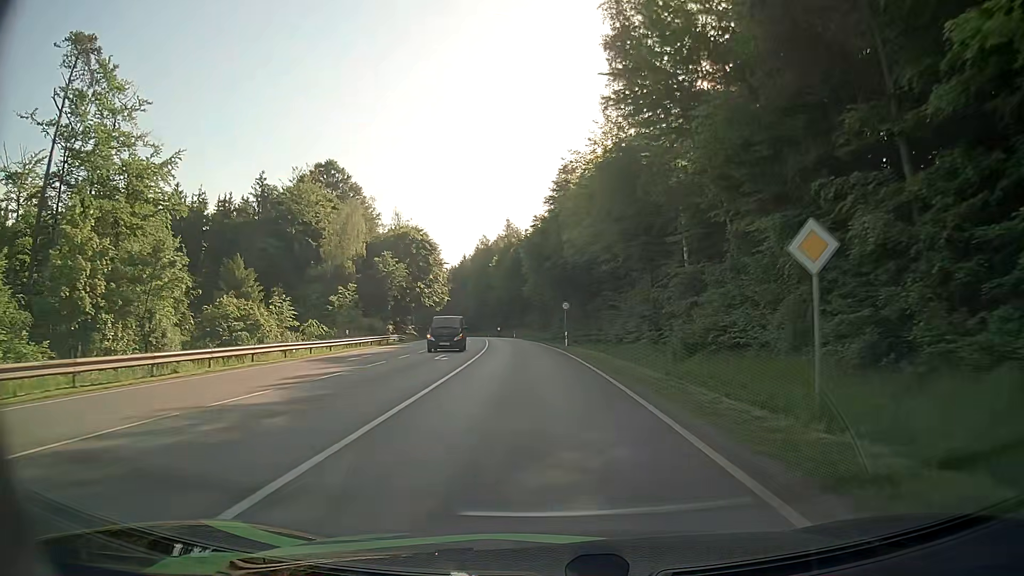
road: secondary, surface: asphalt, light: Day
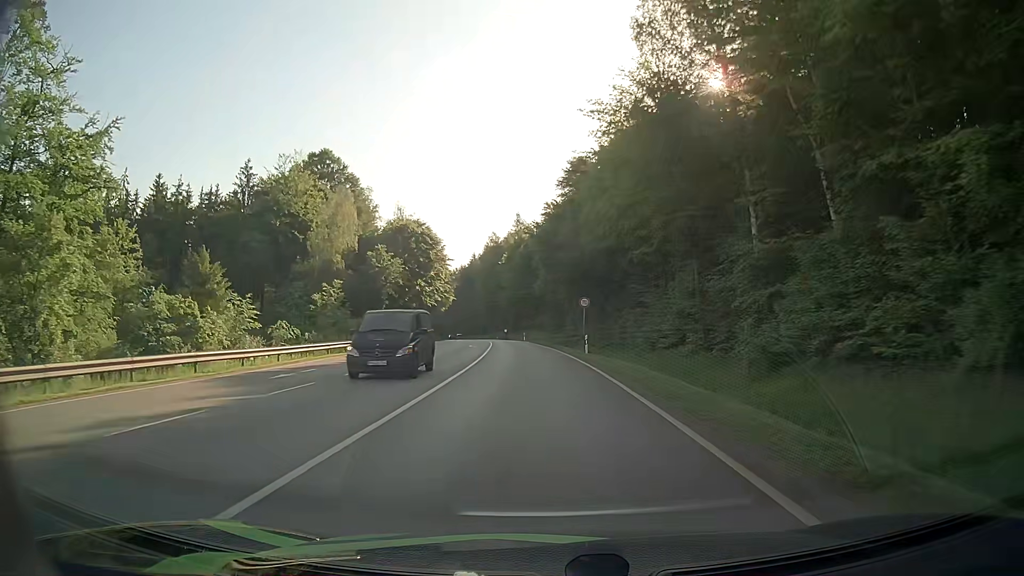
(-0.1, +9.4) m; -1°
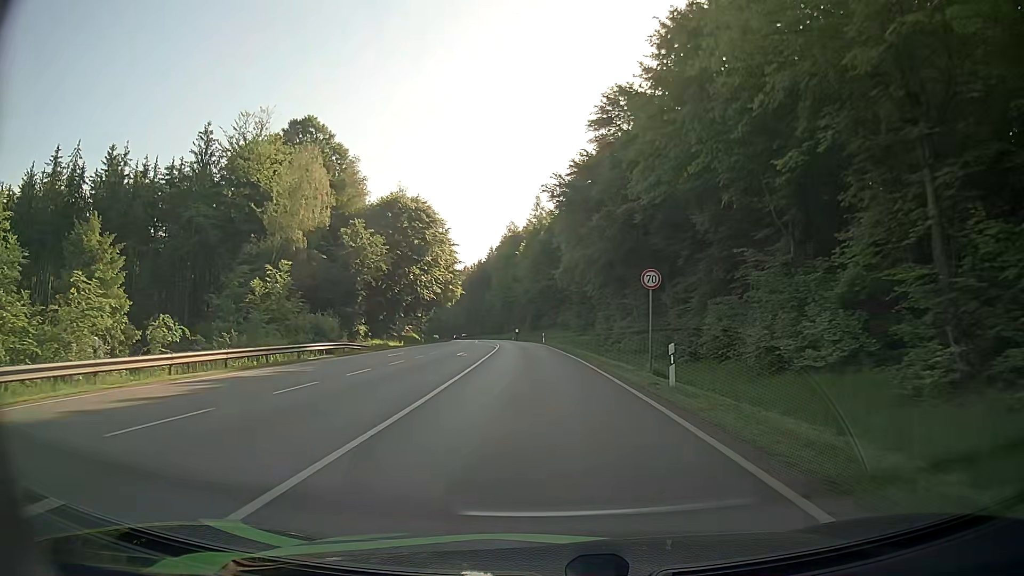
(-0.3, +18.4) m; -2°
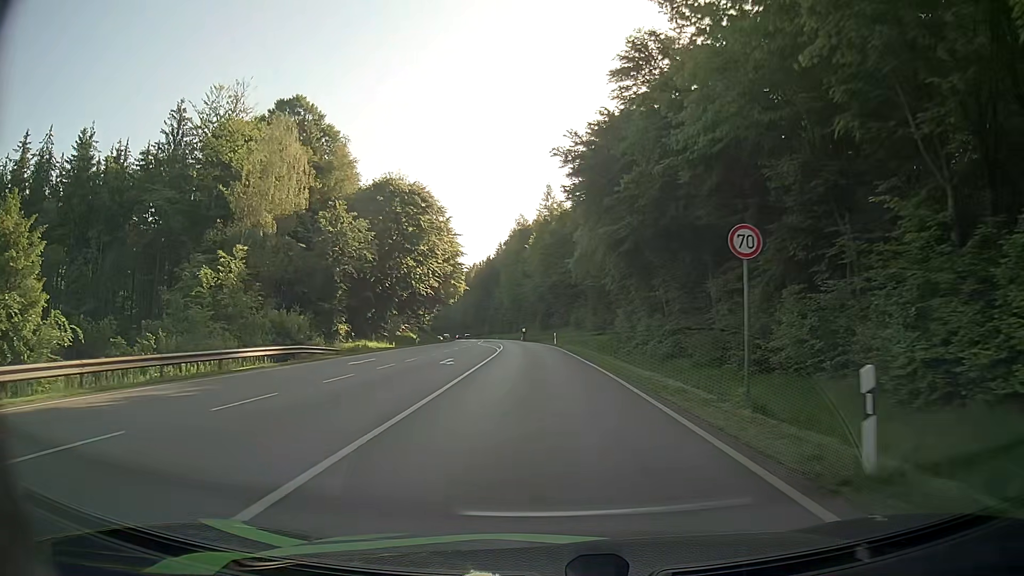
(0.0, +9.0) m; -1°
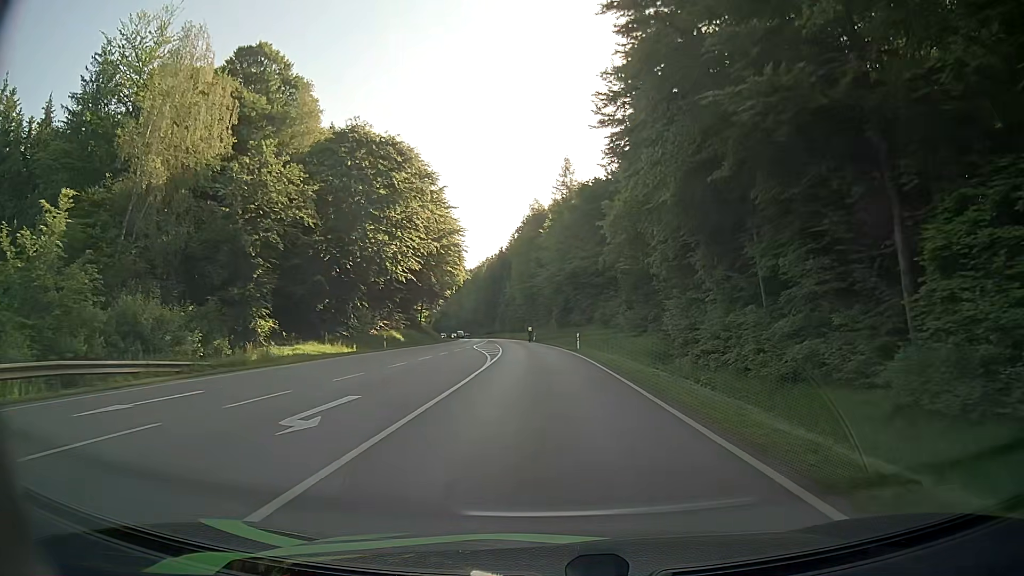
(-0.1, +17.5) m; -1°
